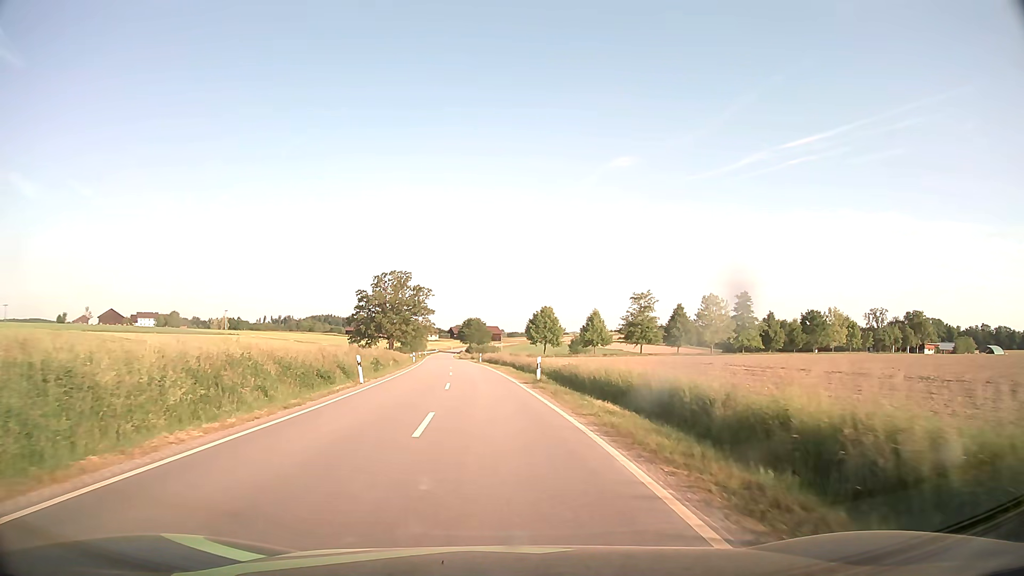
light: Day
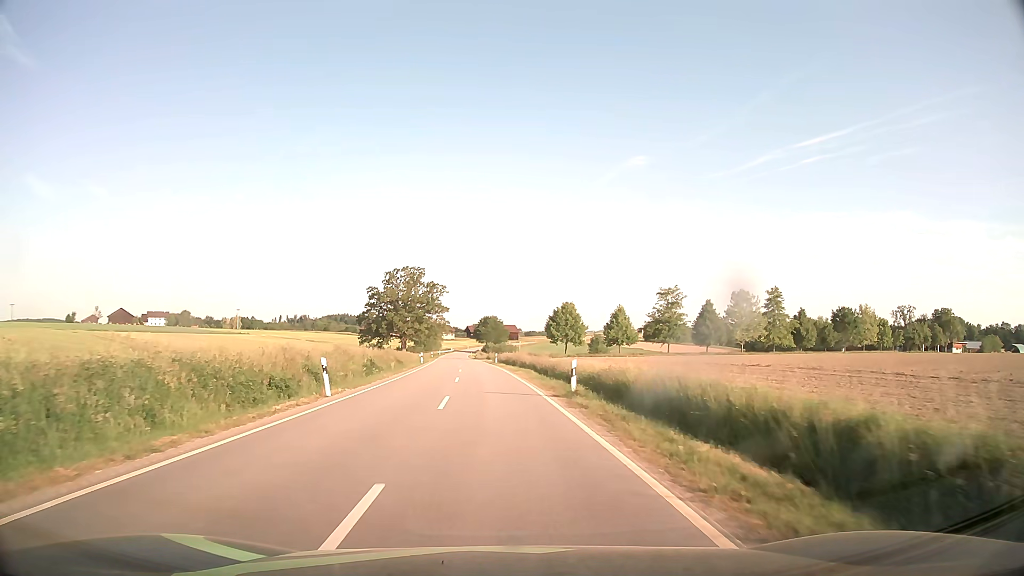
(-0.1, +7.6) m; -2°
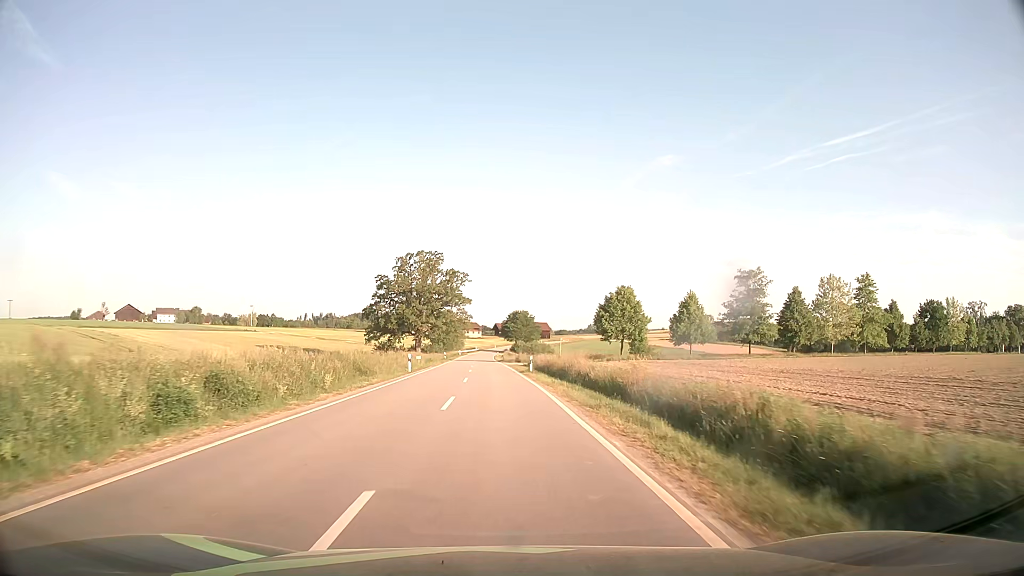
(-0.6, +25.0) m; -2°
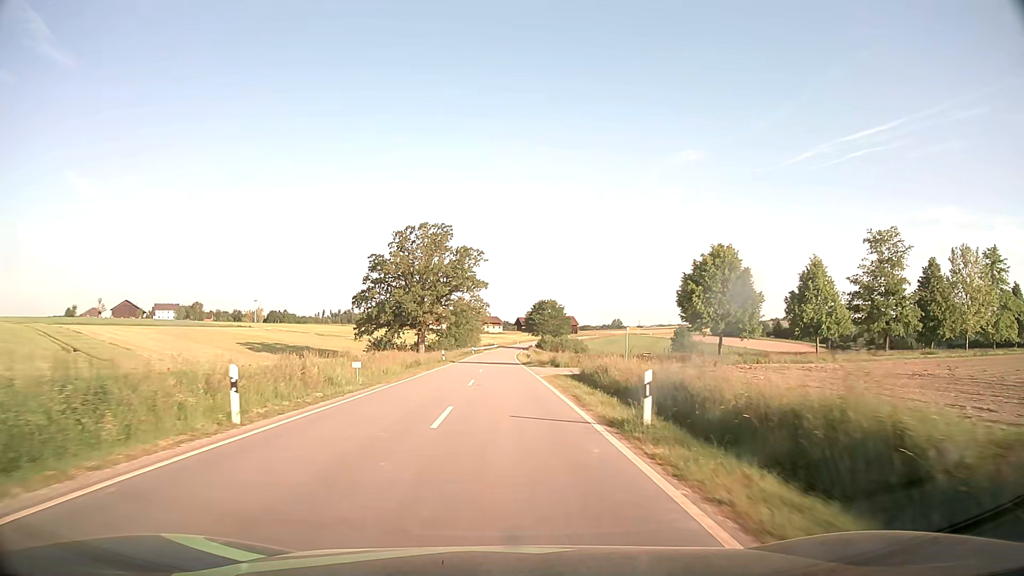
(-0.5, +28.2) m; -2°
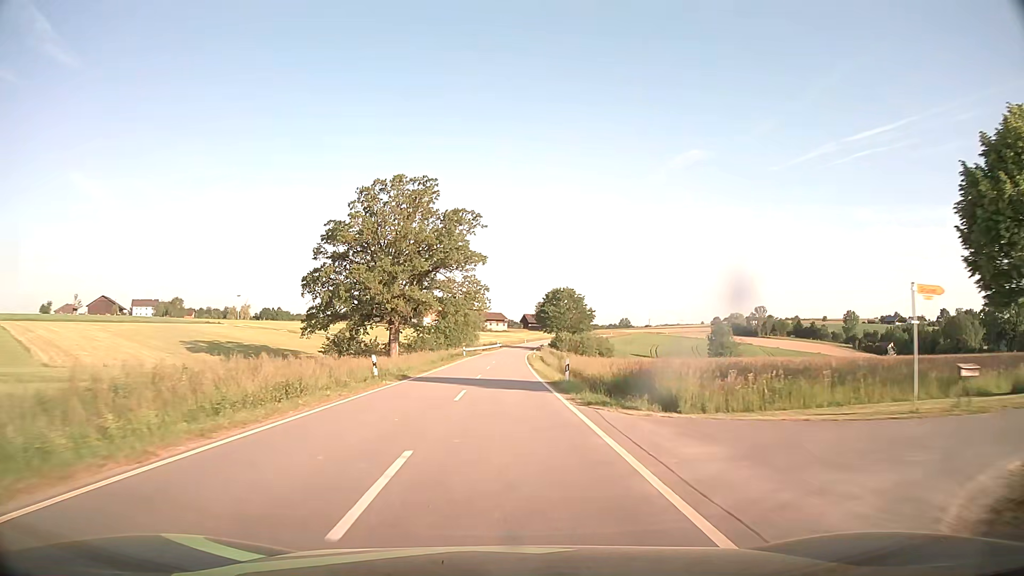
(-0.2, +31.1) m; 0°
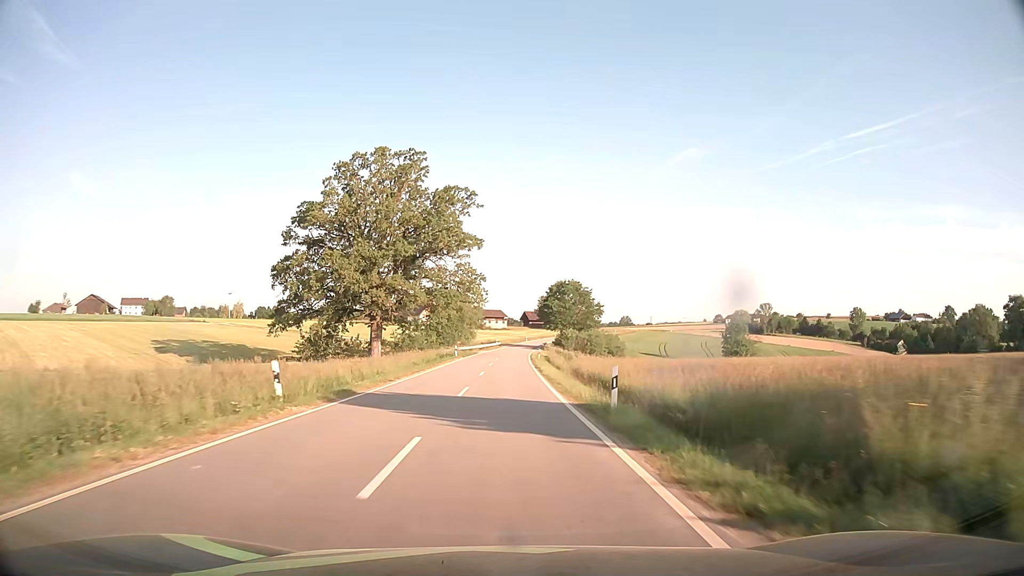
(0.0, +11.0) m; 0°
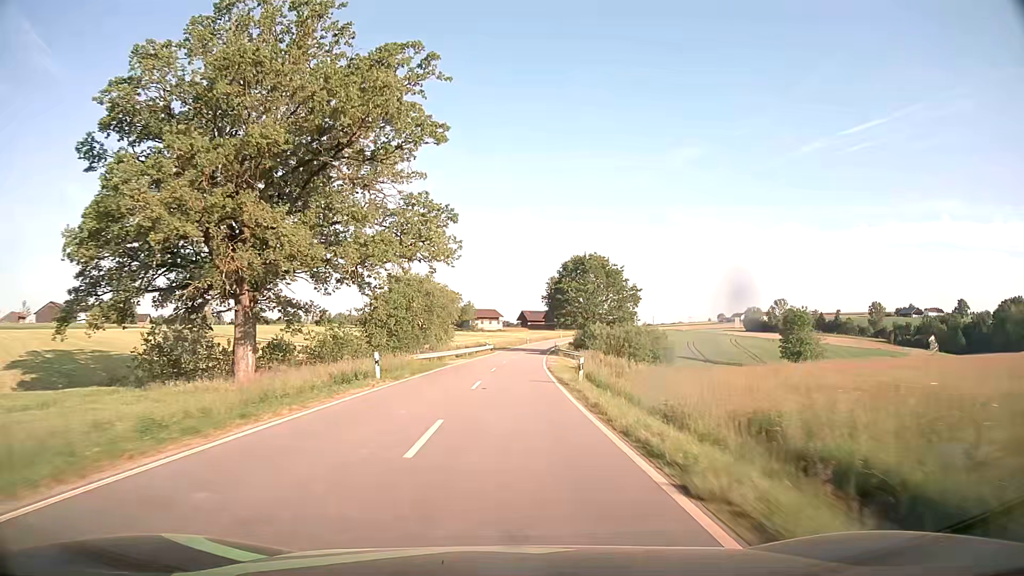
(+0.1, +34.8) m; 0°
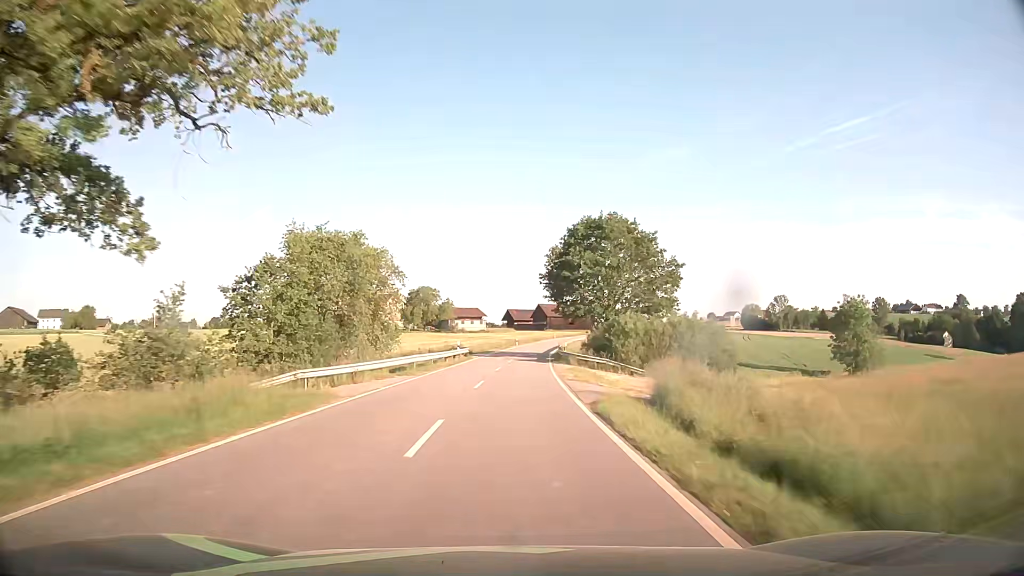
(+0.2, +24.6) m; +1°
(0, +10) (0, +20) (0, +30) (+1, +40) (+1, +50) (+2, +60) (+3, +70) (+4, +80) (+6, +90) (+7, +100) m
